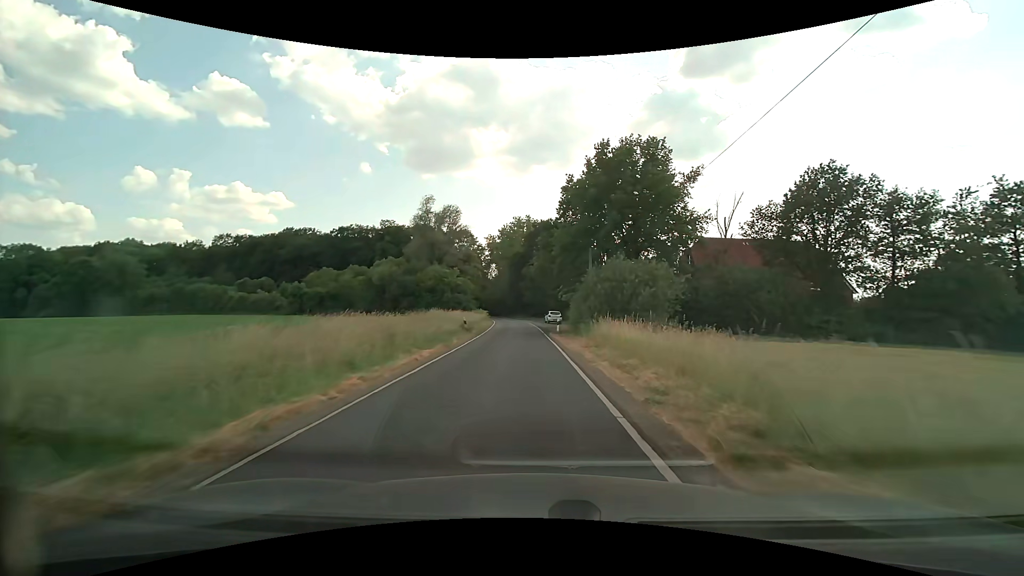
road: unclassified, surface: asphalt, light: Day
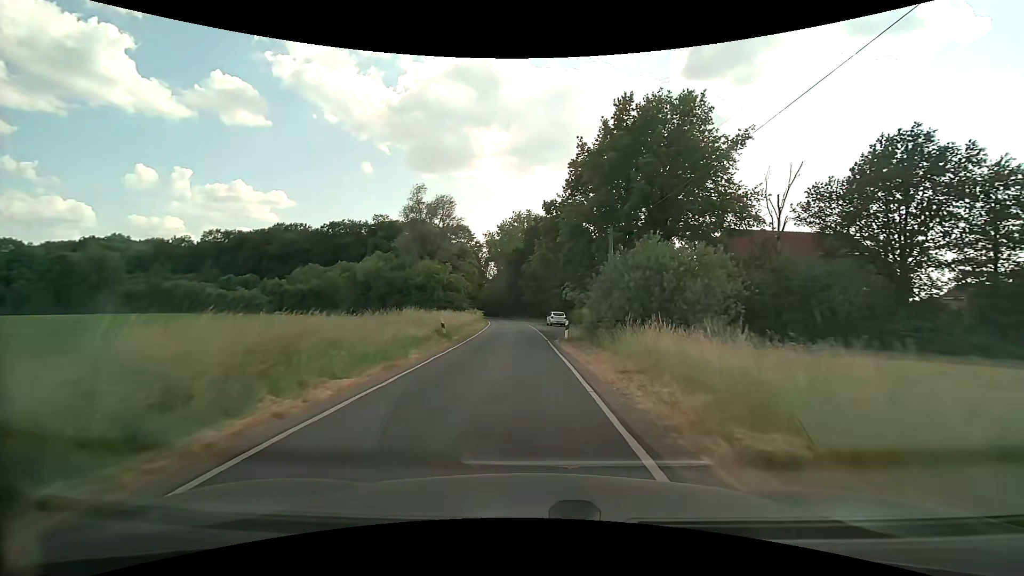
(0.0, +7.9) m; 0°
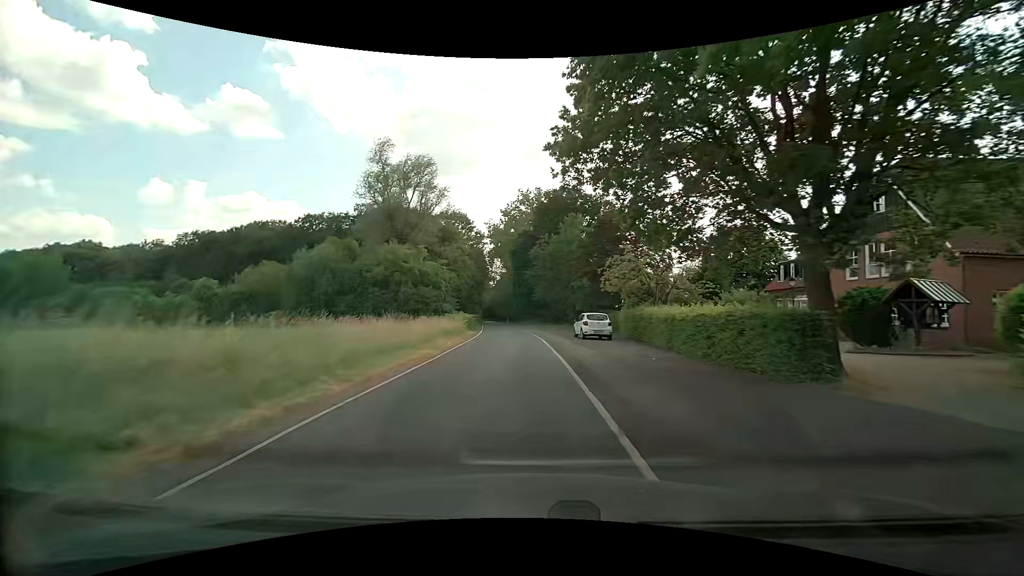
(-0.2, +24.1) m; -2°
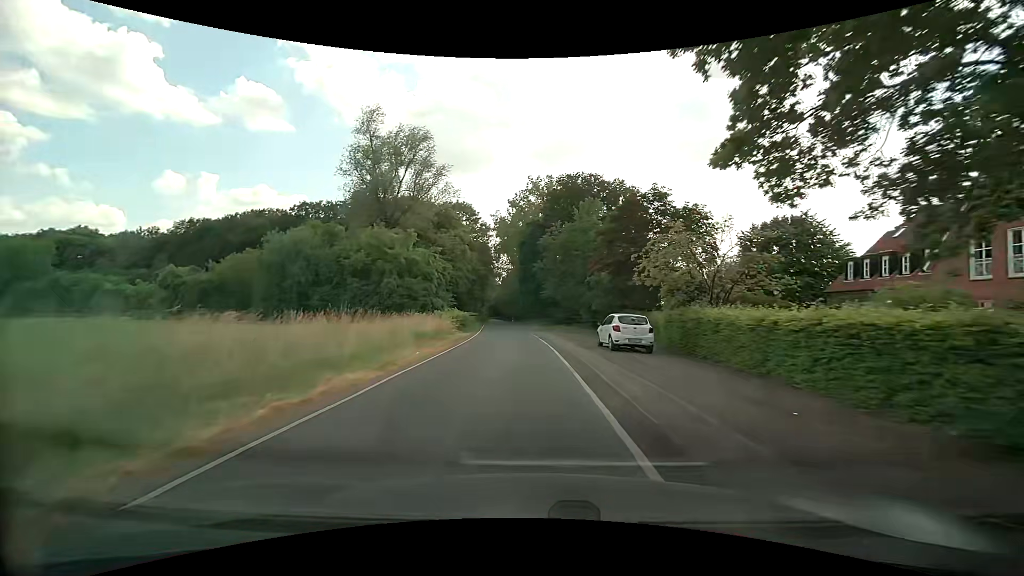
(-0.1, +8.2) m; -1°
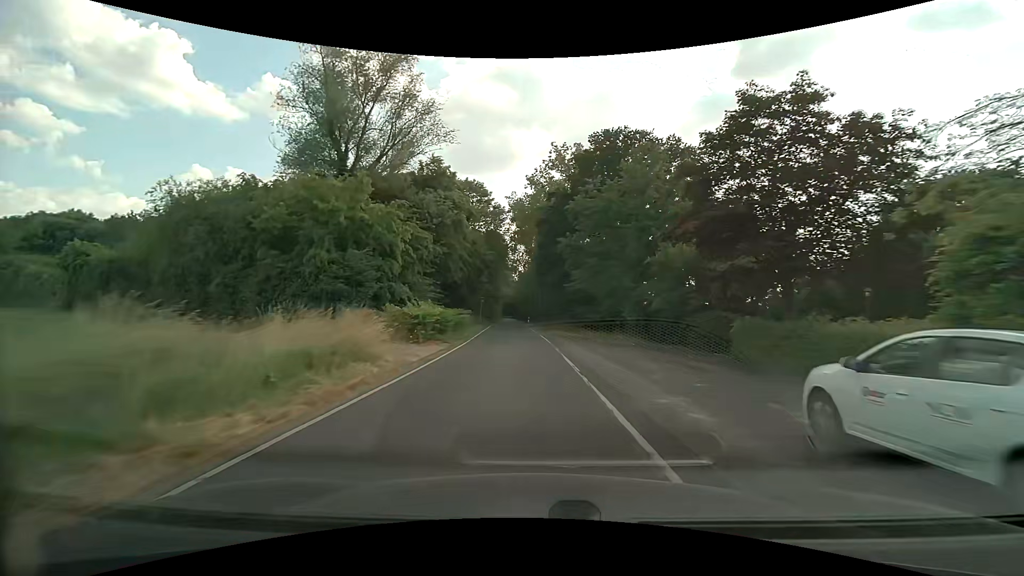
(-0.2, +16.6) m; -2°
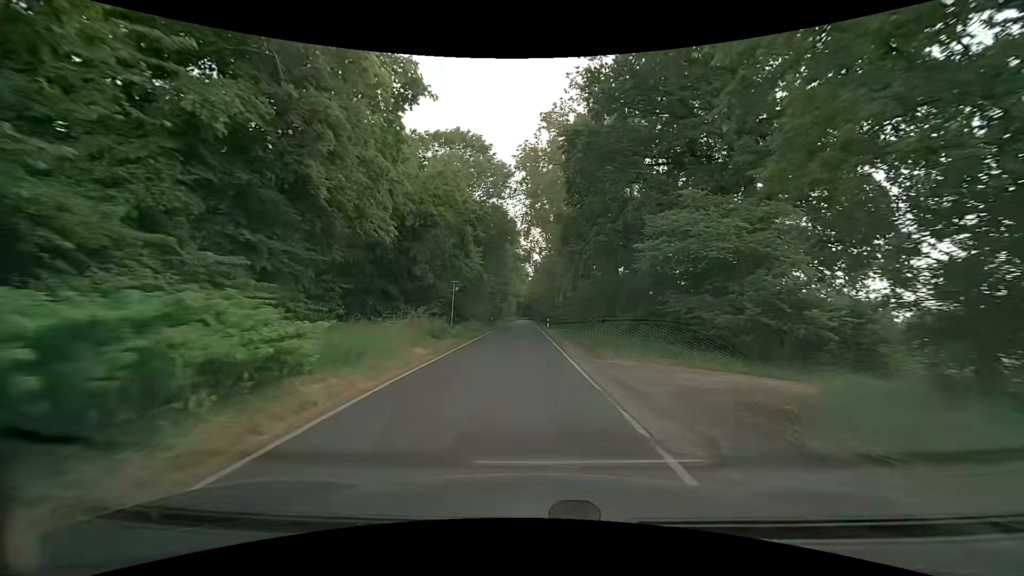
(-0.5, +25.7) m; -2°
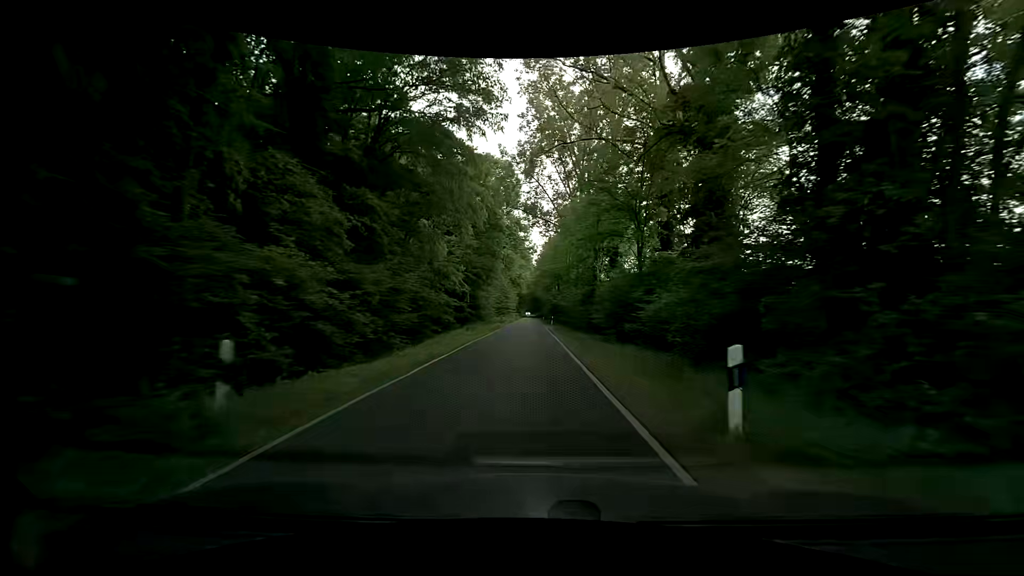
(-0.4, +44.6) m; 0°
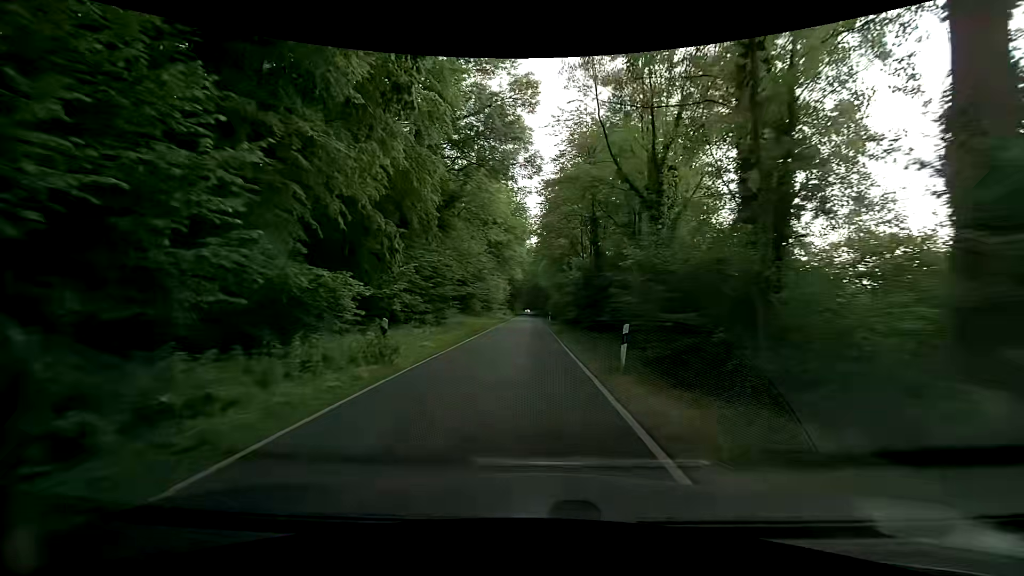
(-0.3, +43.7) m; 0°
(0, +10) (0, +20) (0, +30) (0, +40) (0, +50) (0, +60) (0, +70) (0, +80) (0, +90) (0, +100) m
